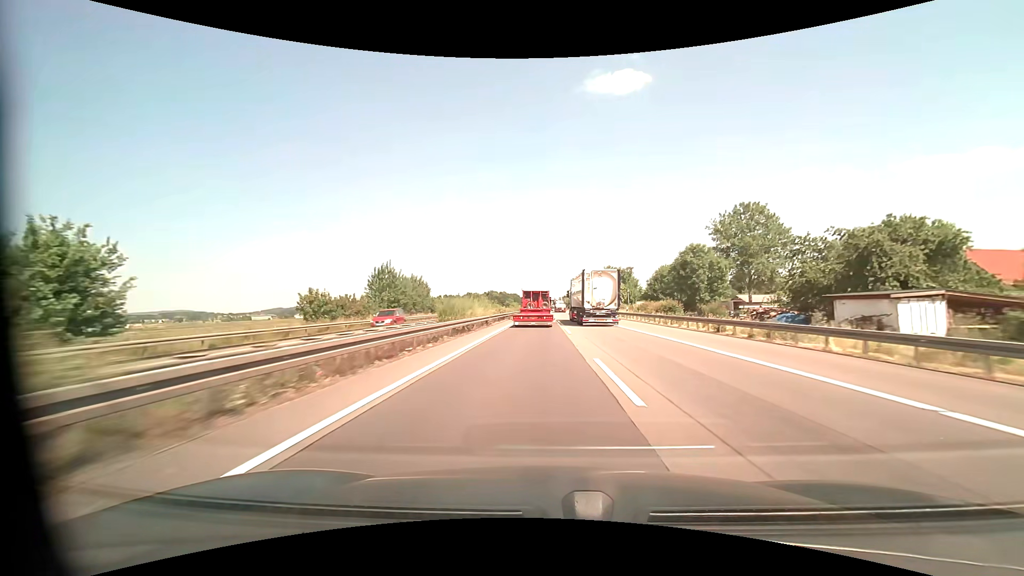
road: motorway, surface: asphalt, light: Day
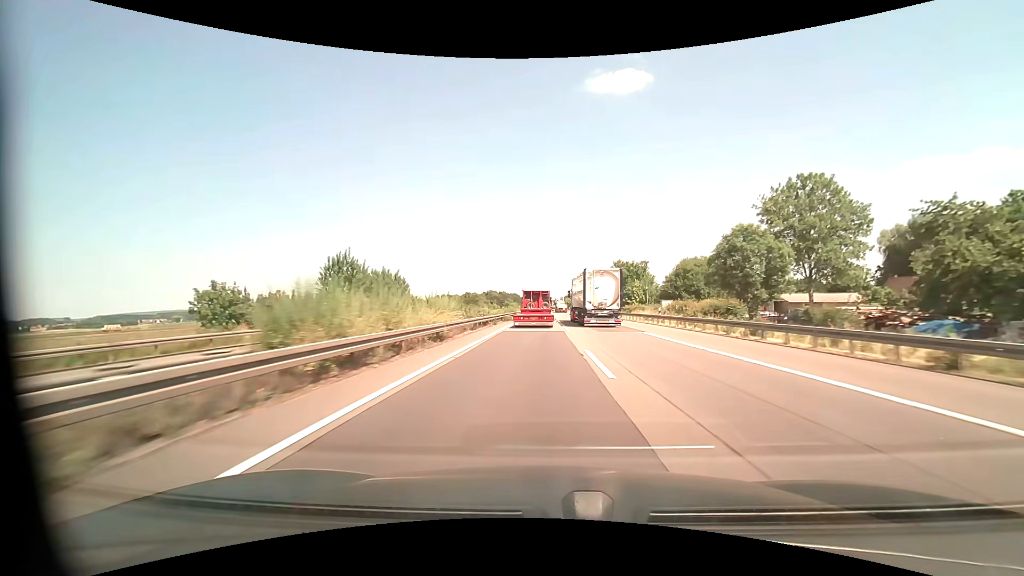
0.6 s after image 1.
(0.0, +15.4) m; 0°
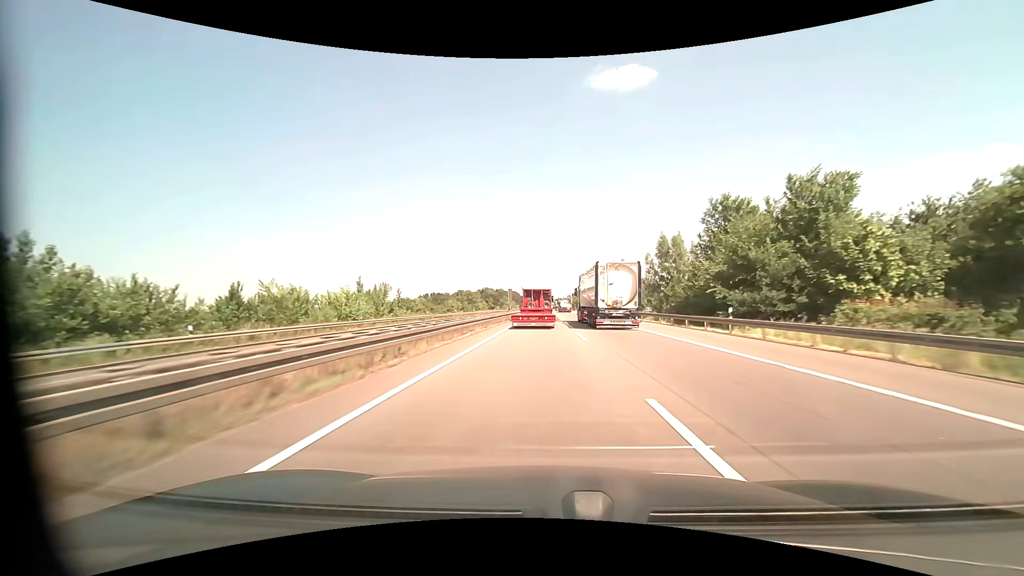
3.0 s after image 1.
(-0.2, +62.1) m; 0°
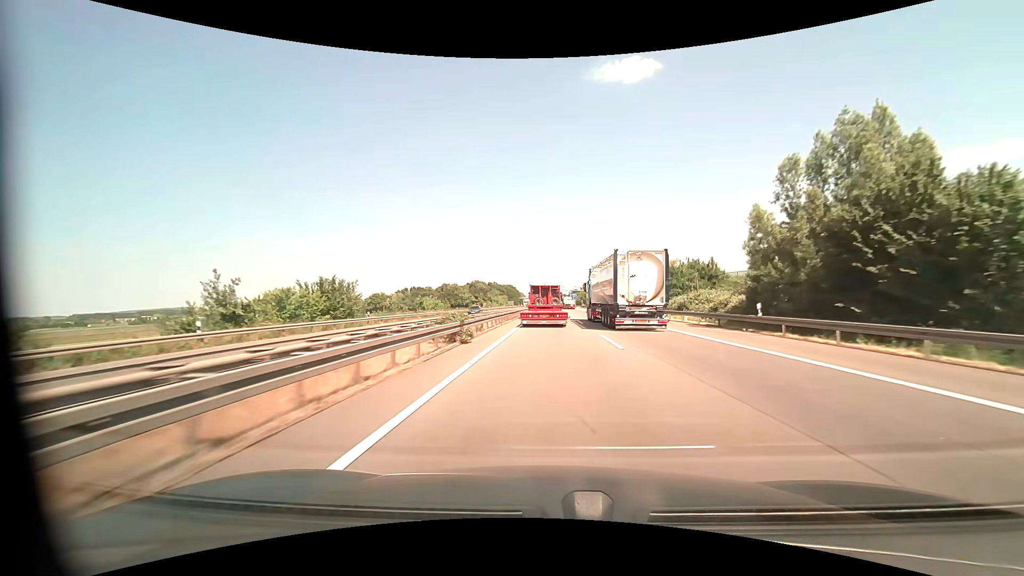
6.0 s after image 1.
(-0.2, +76.2) m; 0°
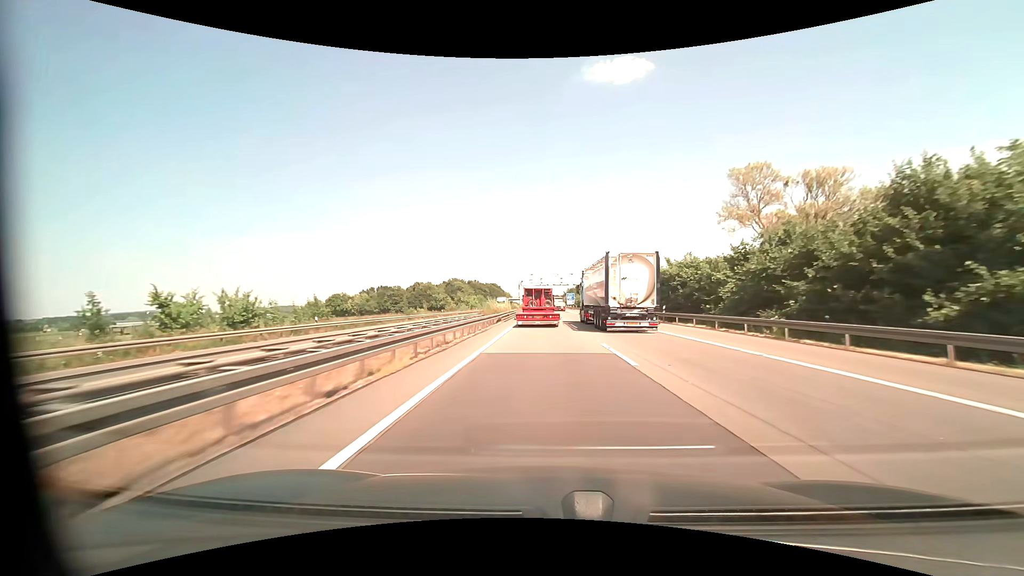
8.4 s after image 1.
(+0.5, +57.3) m; +1°
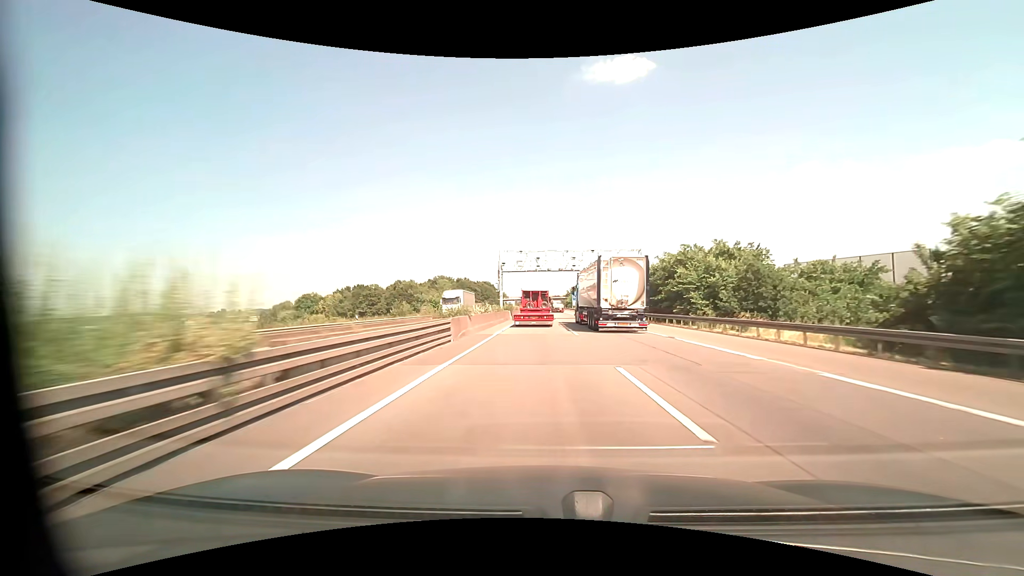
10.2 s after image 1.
(0.0, +41.9) m; 0°
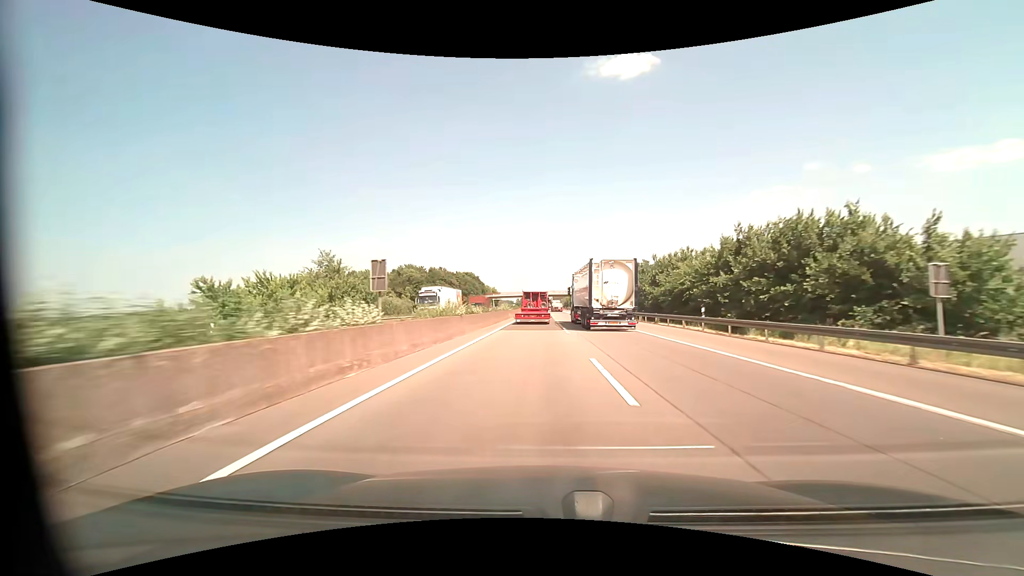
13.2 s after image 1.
(-0.1, +70.4) m; 0°
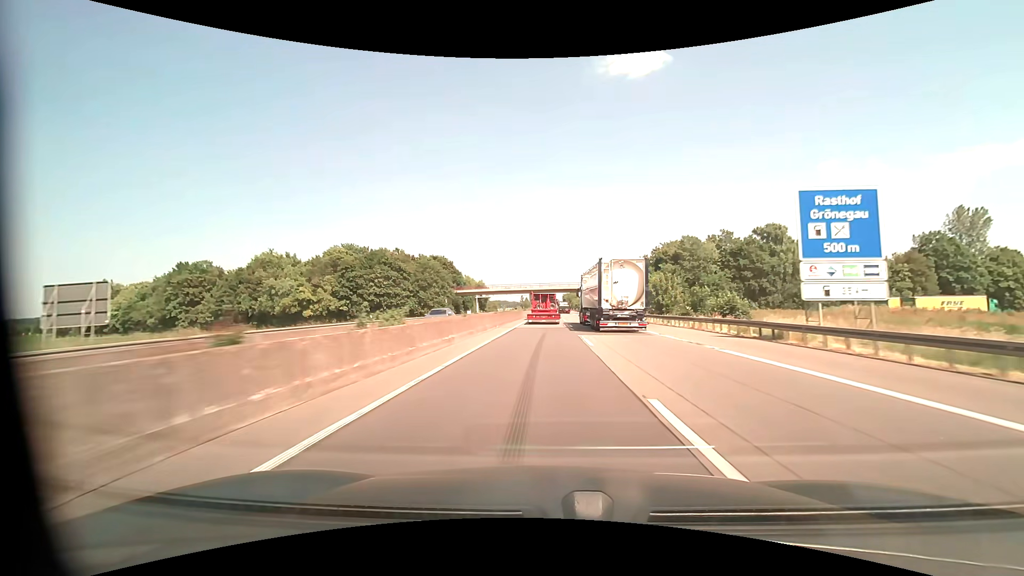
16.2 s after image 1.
(-0.5, +72.5) m; -1°
(0, +10) (0, +20) (0, +30) (0, +40) (0, +50) (0, +60) (0, +70) (0, +80) (0, +90) (+1, +100) m
